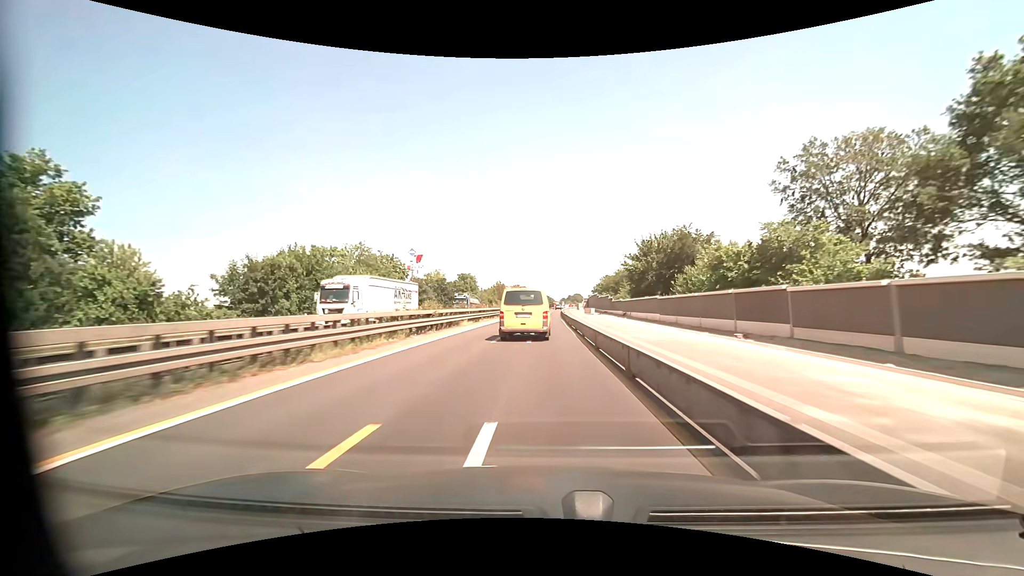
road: motorway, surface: asphalt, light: Day
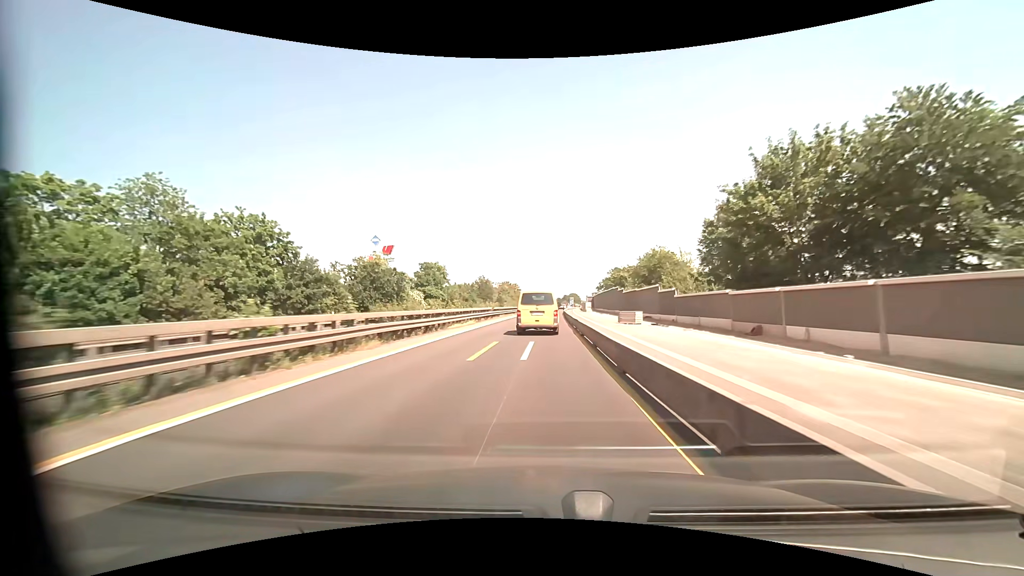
(+0.2, +41.5) m; +1°
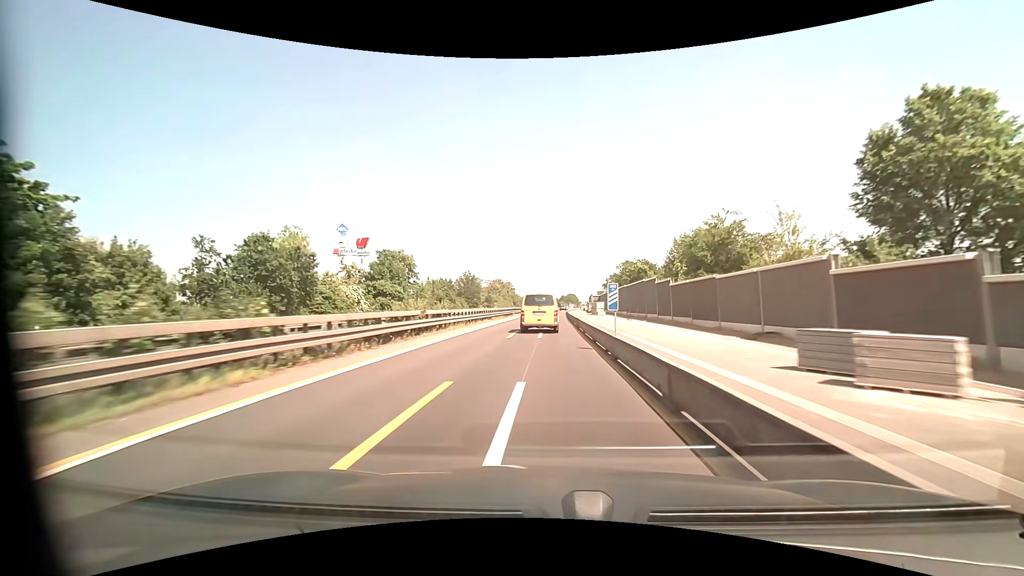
(+0.1, +27.5) m; +1°
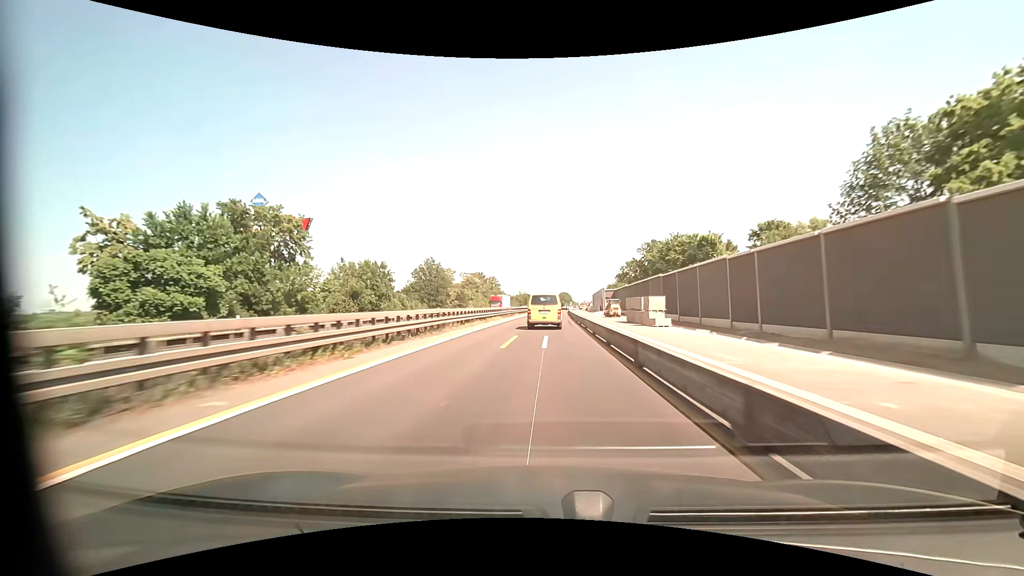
(+0.2, +41.3) m; +1°
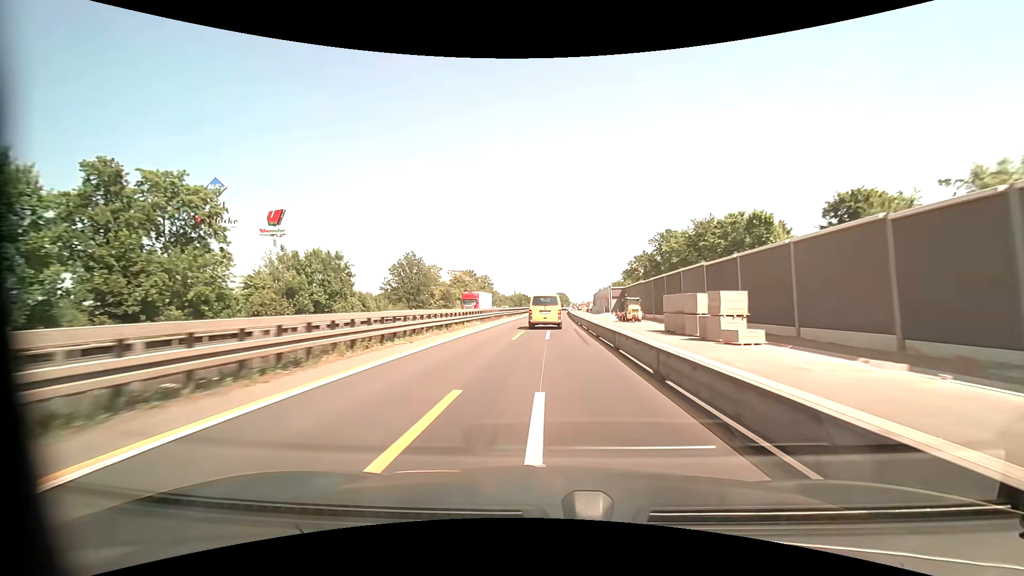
(+0.1, +13.7) m; +1°
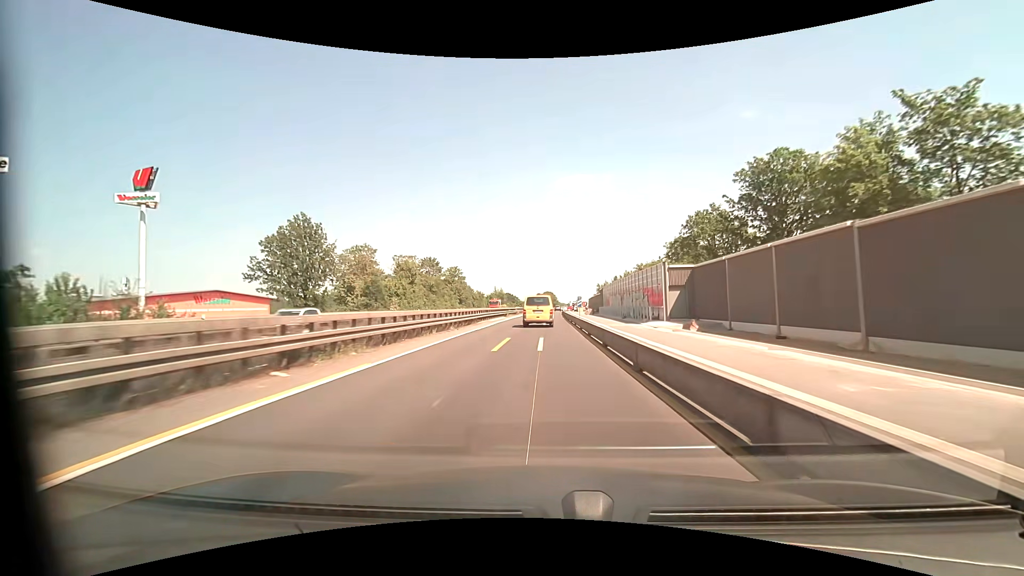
(+0.5, +41.1) m; +1°
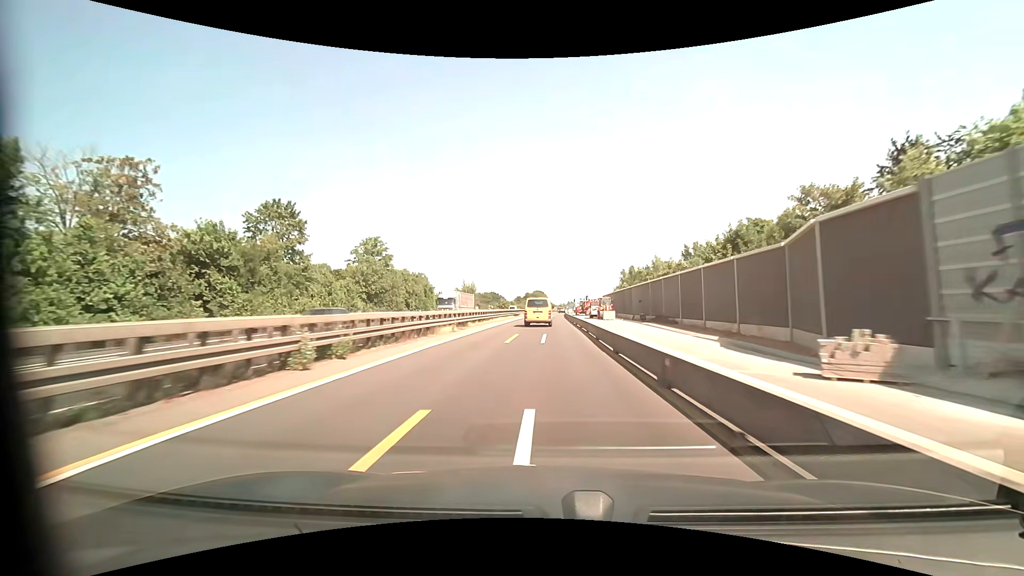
(+0.6, +68.2) m; +1°
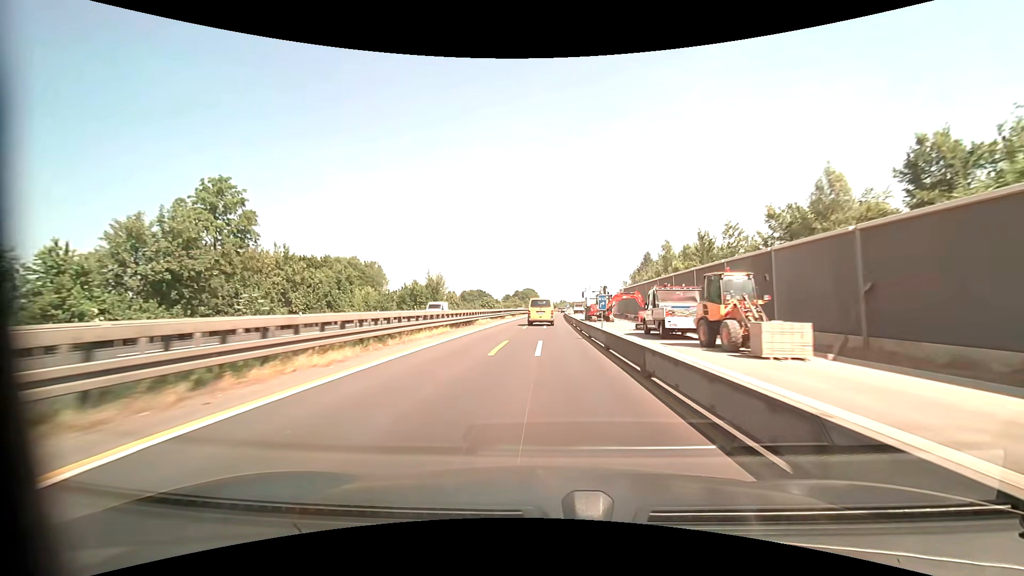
(+0.4, +41.0) m; +1°
(0, +10) (0, +20) (0, +30) (0, +40) (0, +50) (0, +60) (+1, +70) (+1, +80) (+1, +90) (+2, +100) m
